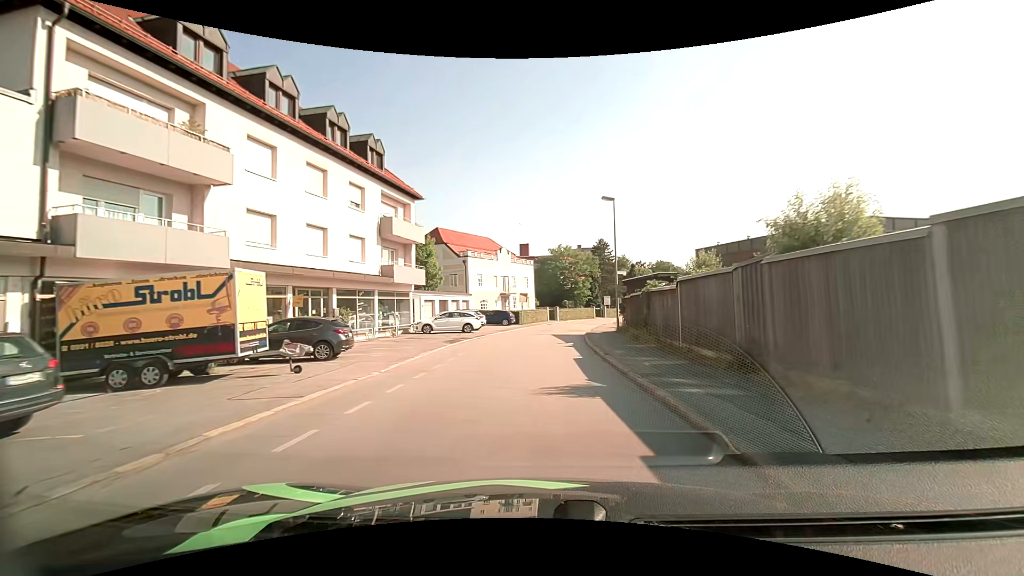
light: Day
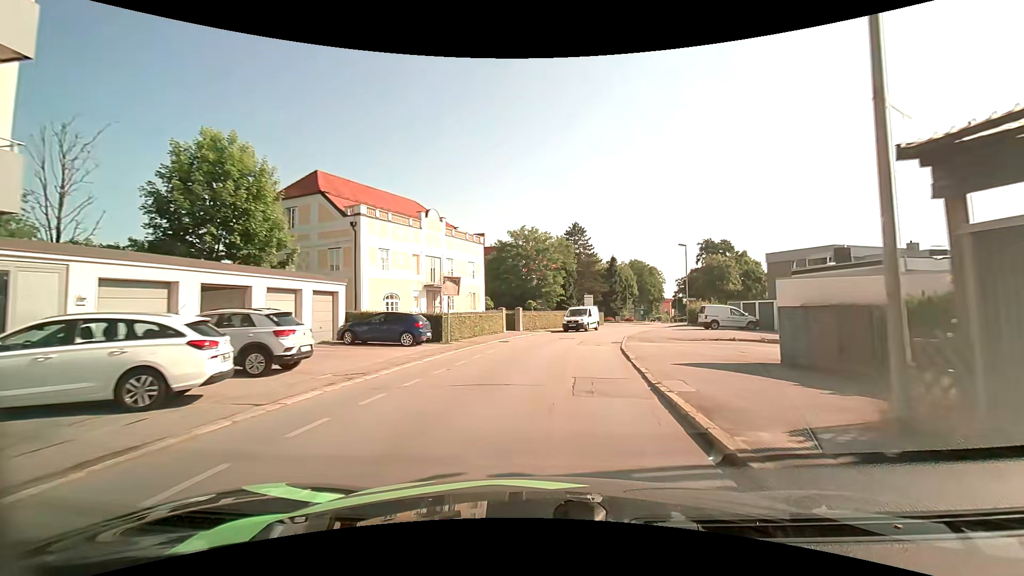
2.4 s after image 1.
(+0.6, +25.2) m; +5°
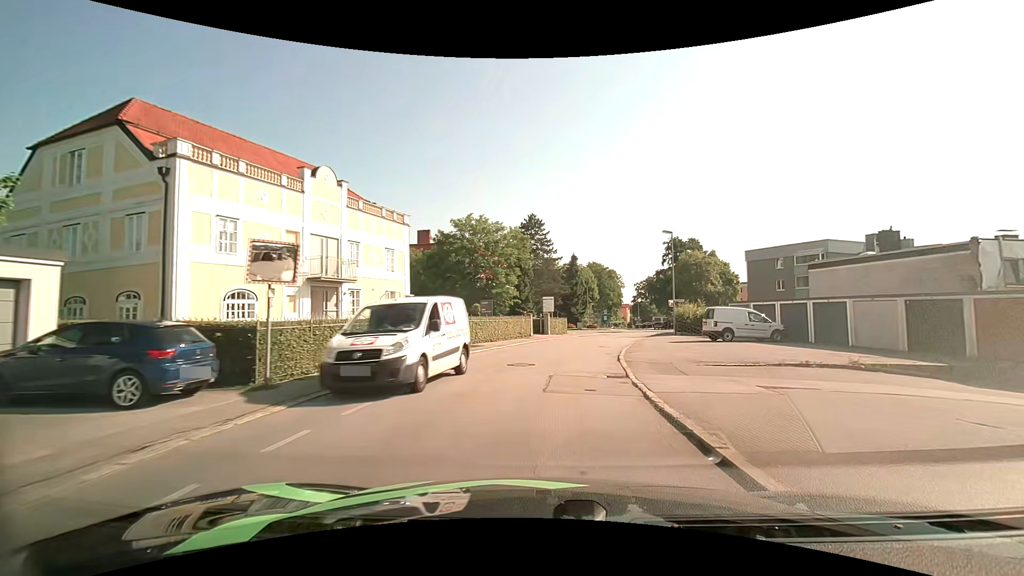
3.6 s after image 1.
(+0.6, +12.1) m; +5°
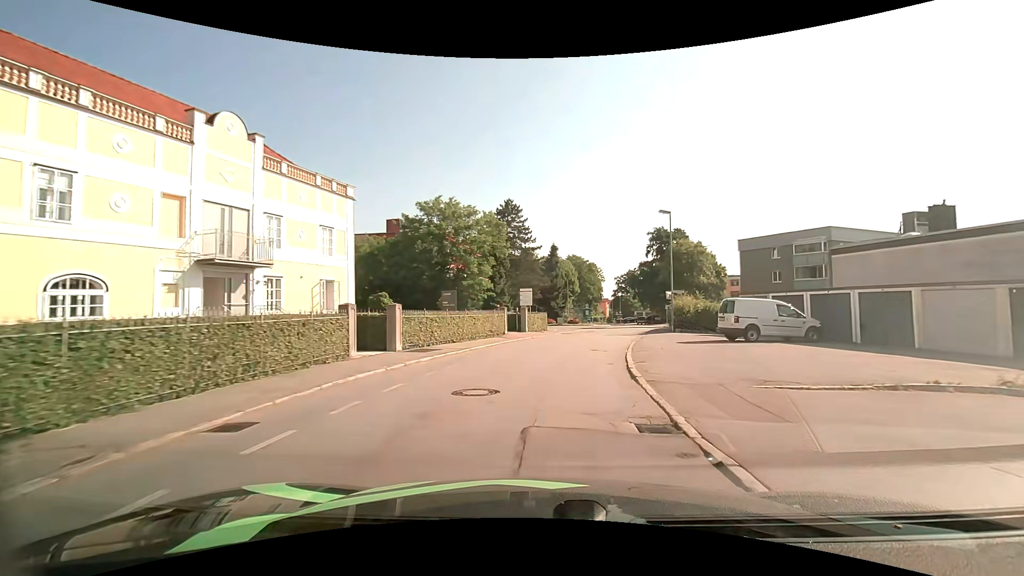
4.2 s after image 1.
(+0.2, +6.2) m; +3°
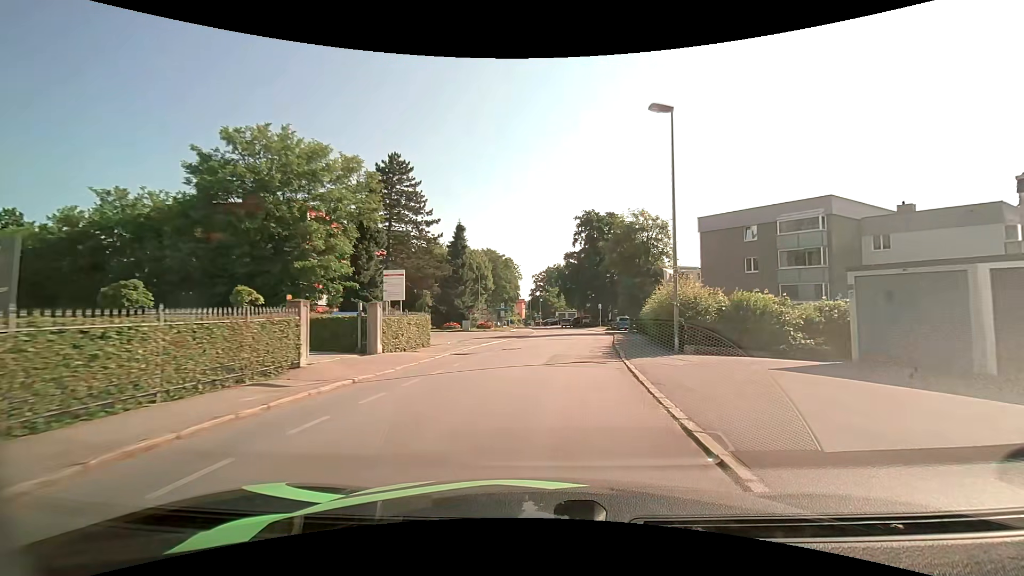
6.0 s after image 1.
(+1.5, +18.5) m; +9°
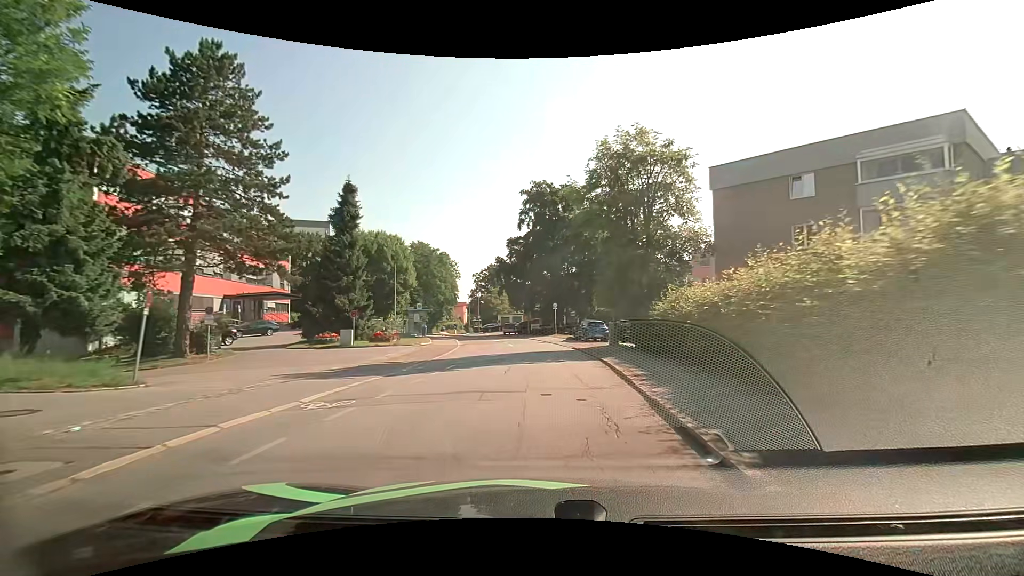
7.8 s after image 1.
(+1.1, +18.5) m; +6°
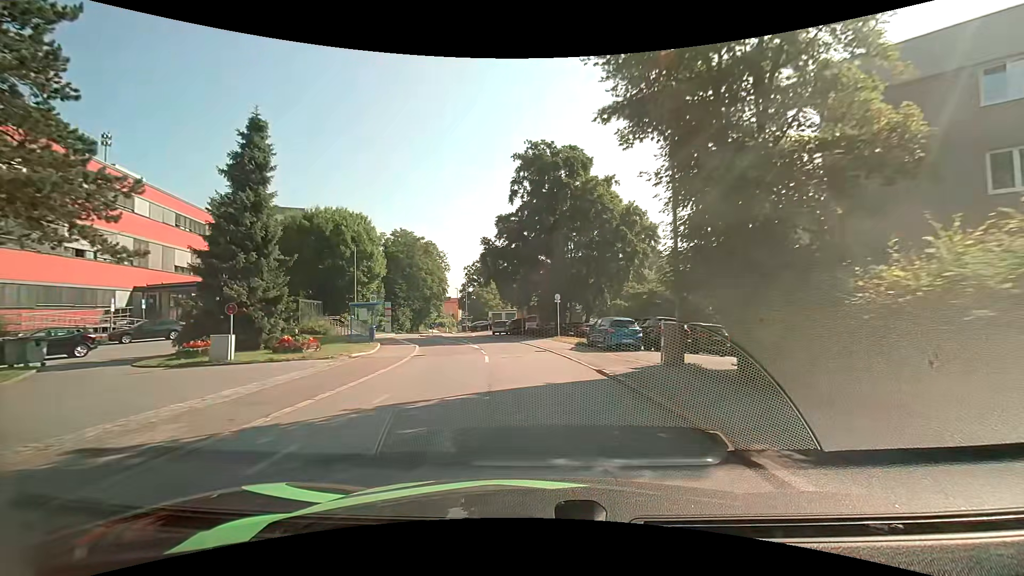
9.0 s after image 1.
(+0.1, +12.1) m; +1°
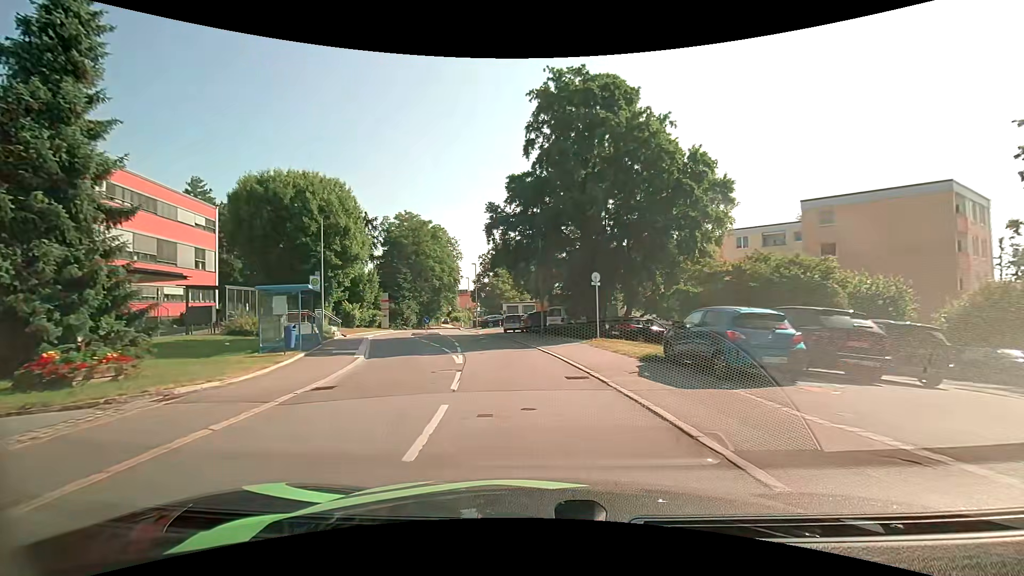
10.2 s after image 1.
(-0.3, +11.9) m; -3°
(0, +10) (-1, +20) (-3, +30) (-5, +40) (-8, +49) (-10, +59) (-12, +69) (-14, +79) (-15, +89) (-16, +98) m
